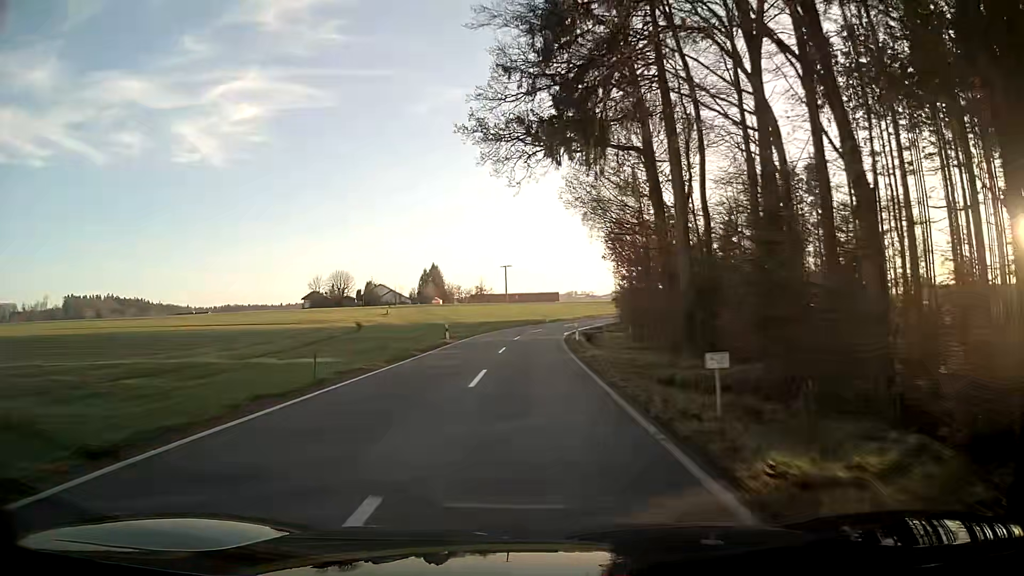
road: tertiary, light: Day
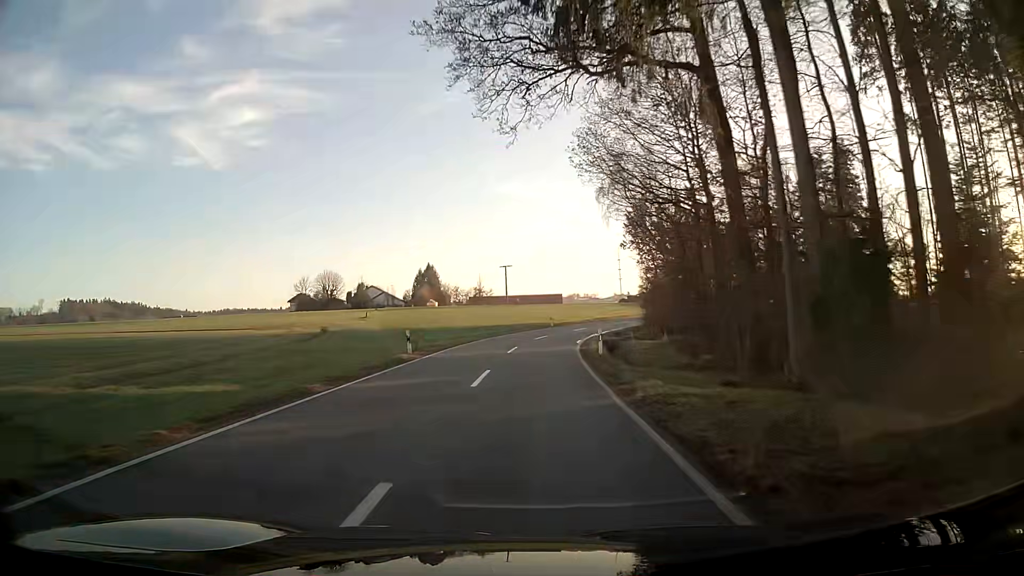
(0.0, +11.5) m; 0°
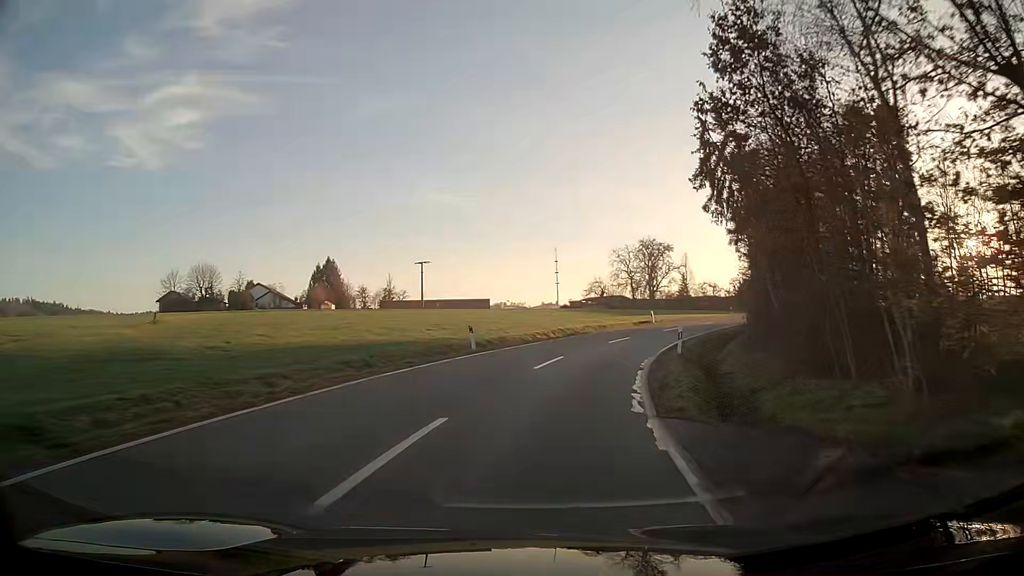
(+1.4, +32.8) m; +8°
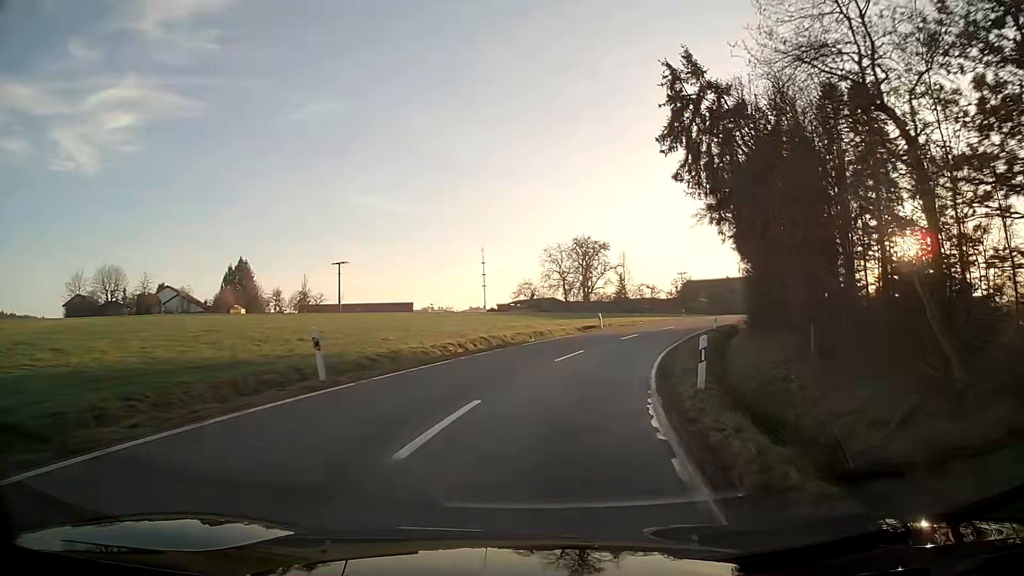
(+0.6, +10.3) m; +6°
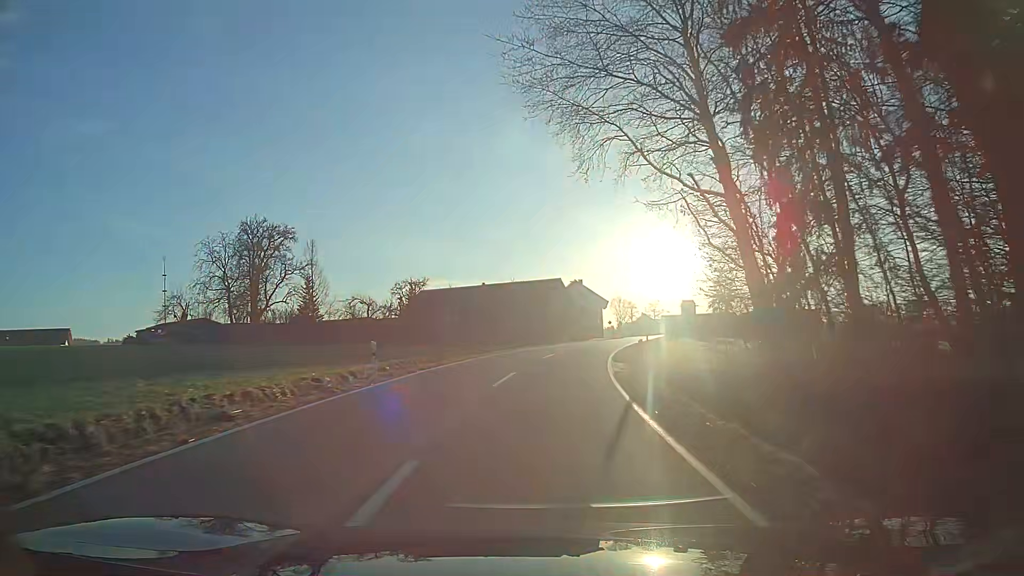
(+11.3, +50.7) m; +20°
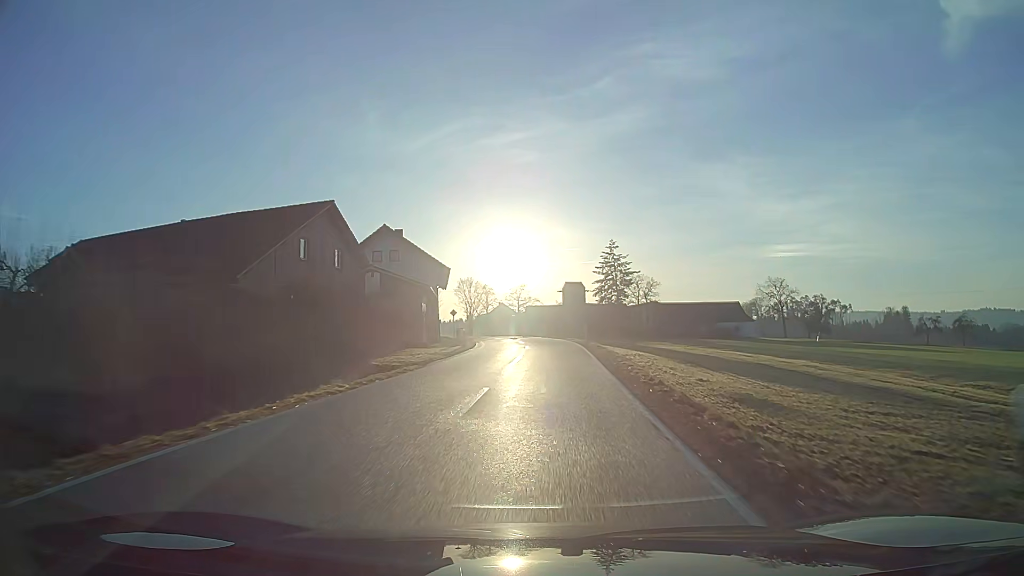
(+6.2, +53.1) m; +12°
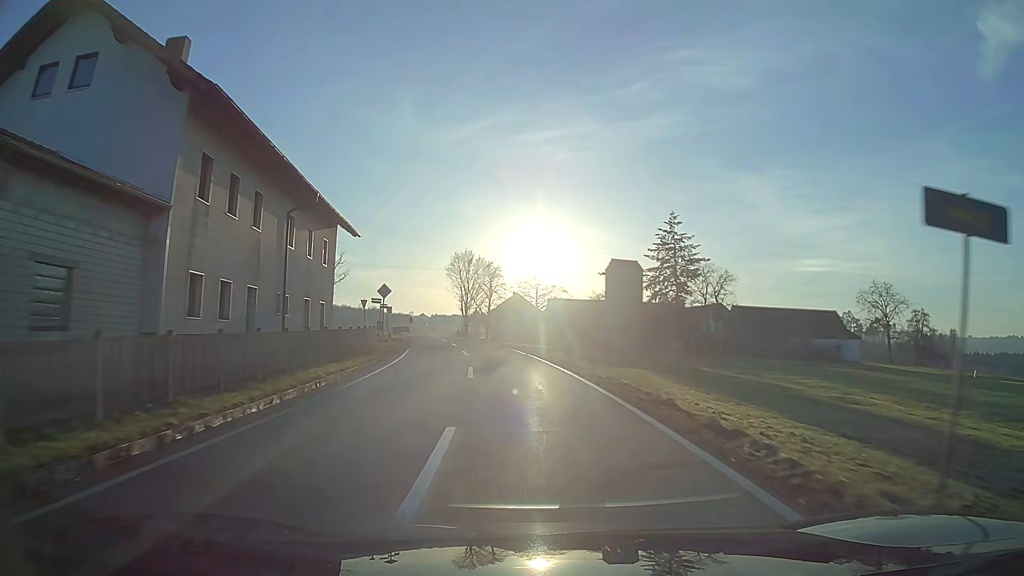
(-0.3, +41.6) m; -3°
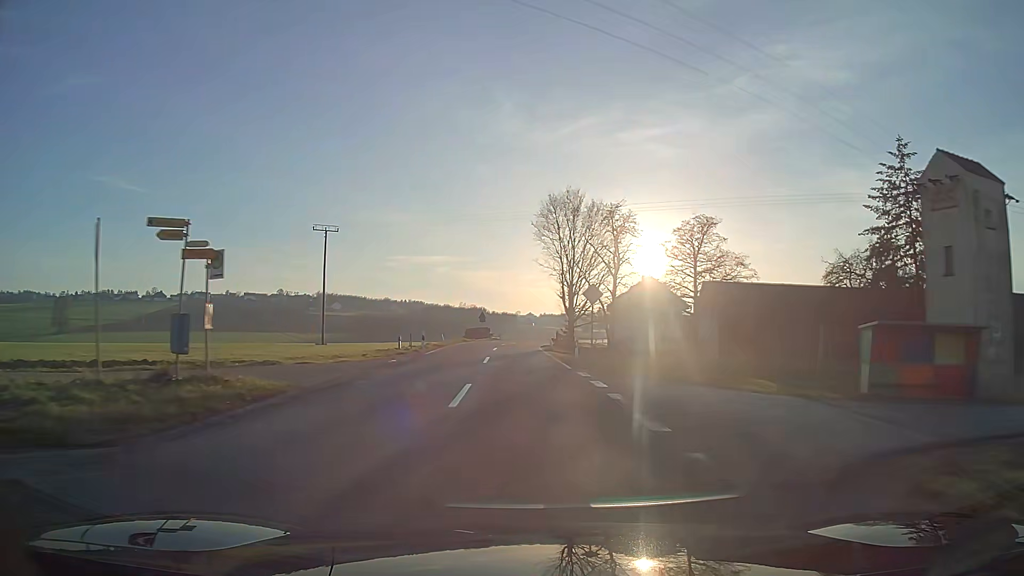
(-3.5, +42.8) m; -9°
